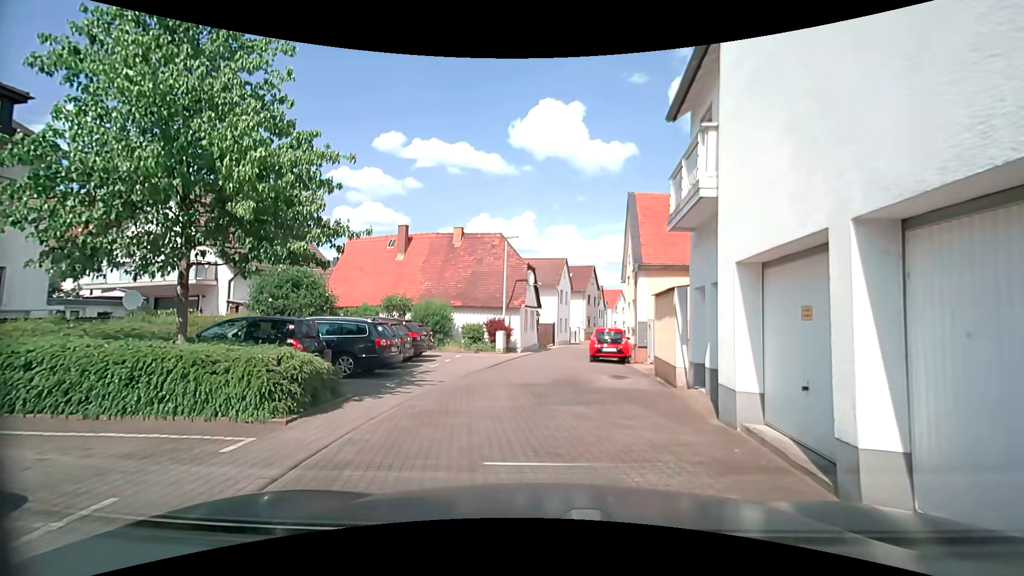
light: Day
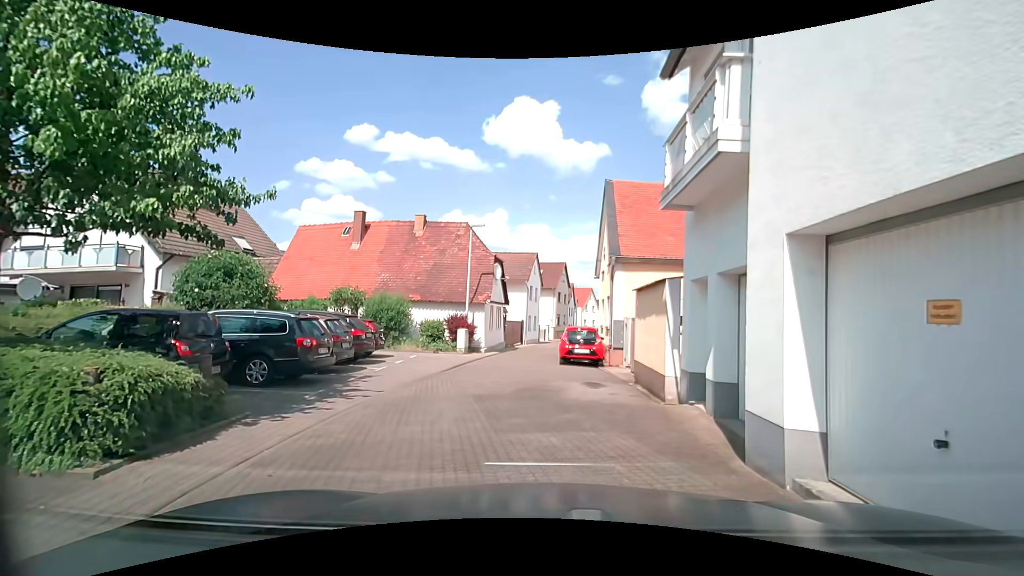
(+0.2, +2.3) m; +6°
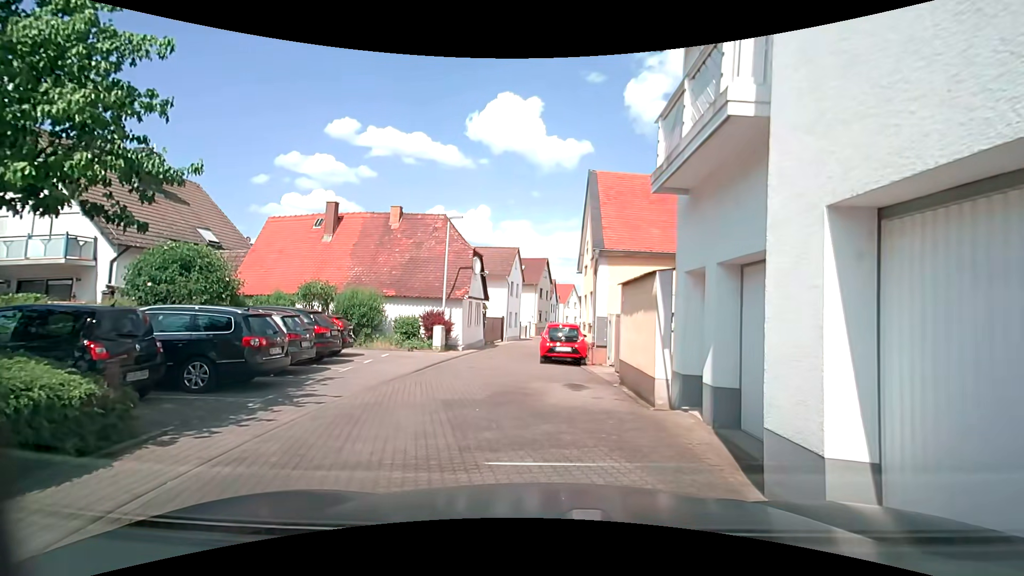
(0.0, +1.0) m; +1°
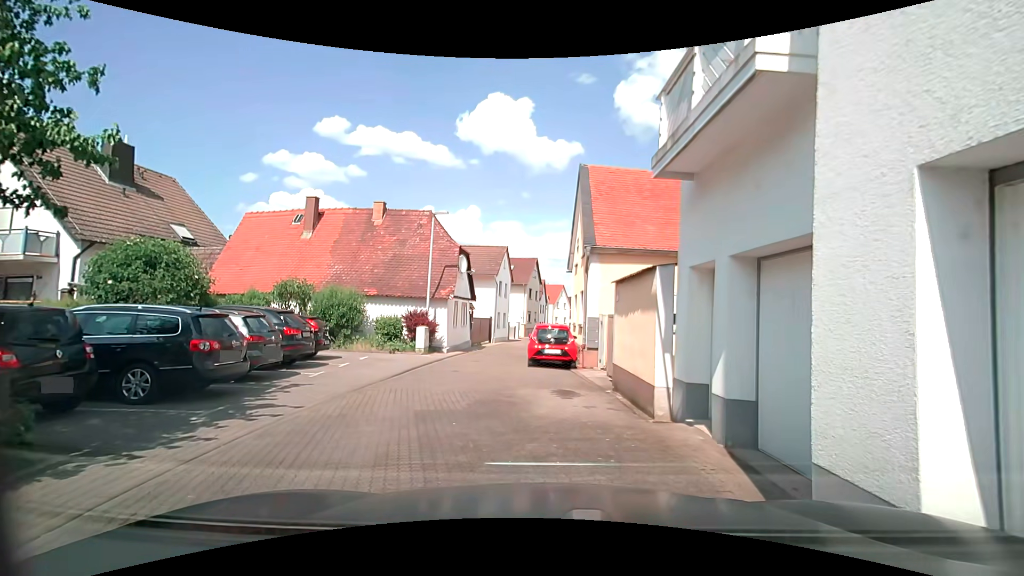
(0.0, +1.0) m; 0°
